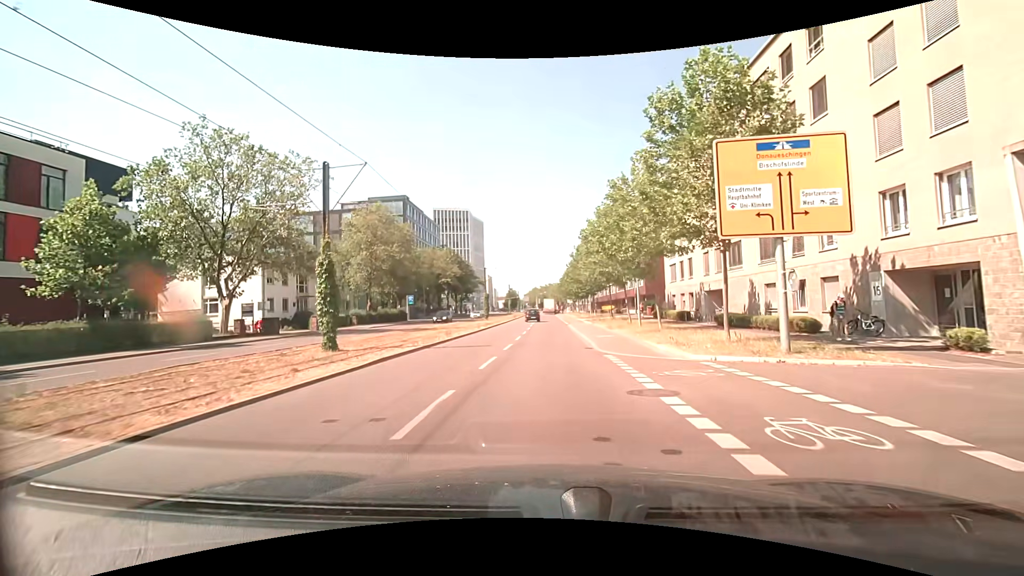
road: secondary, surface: asphalt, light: Day
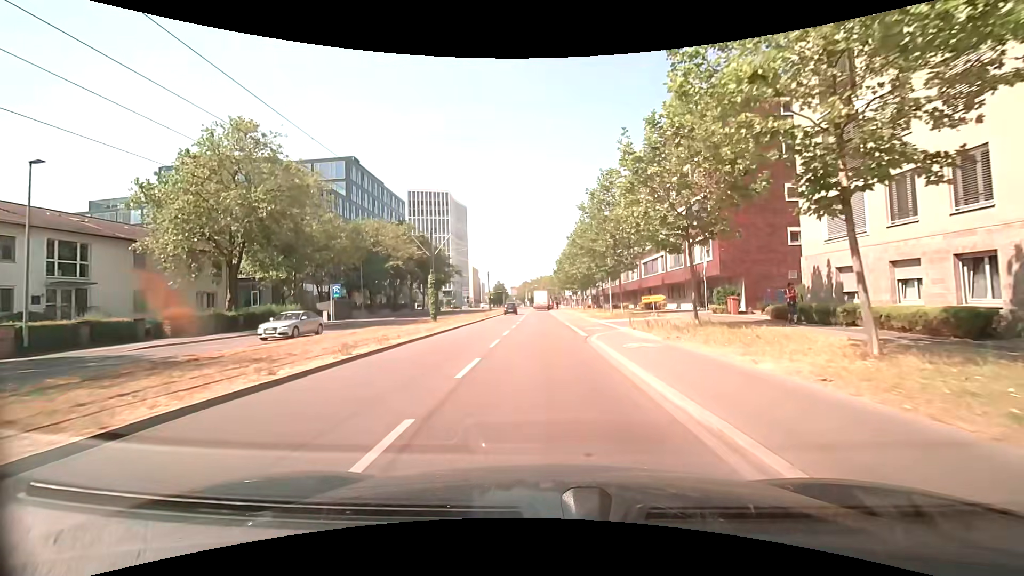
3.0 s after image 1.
(+0.6, +27.8) m; +2°
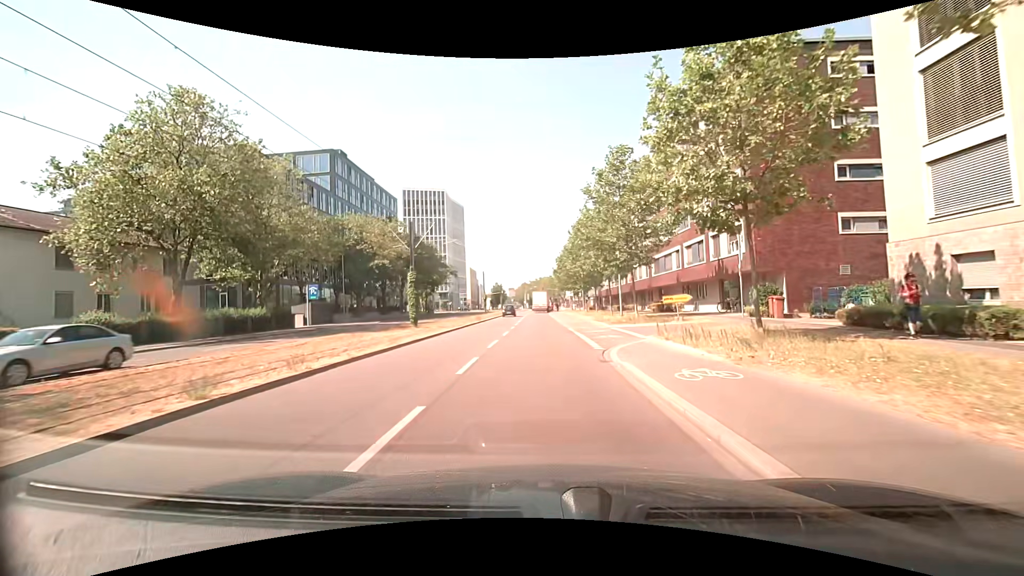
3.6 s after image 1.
(0.0, +5.6) m; 0°
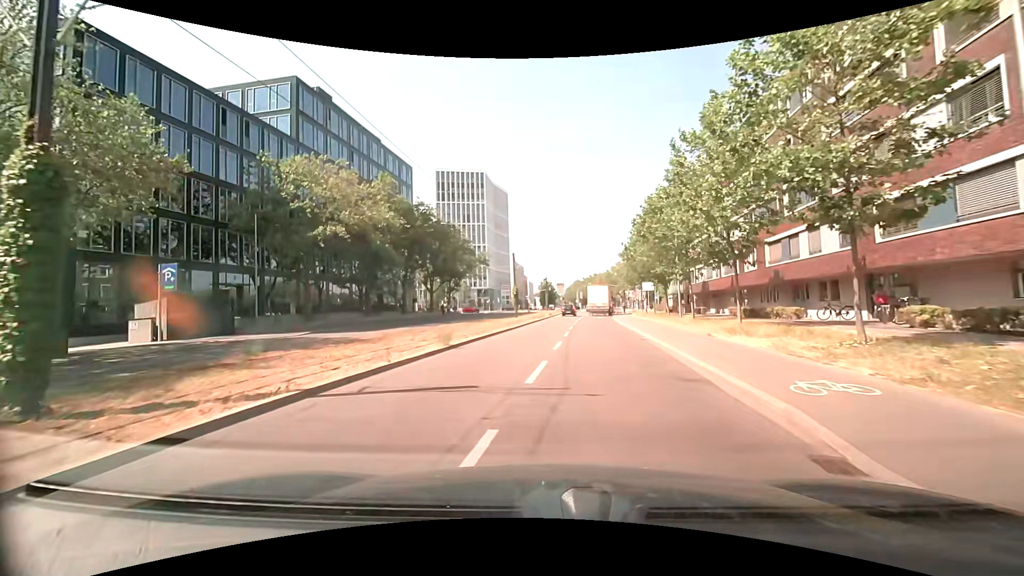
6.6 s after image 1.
(-0.9, +27.0) m; -7°
